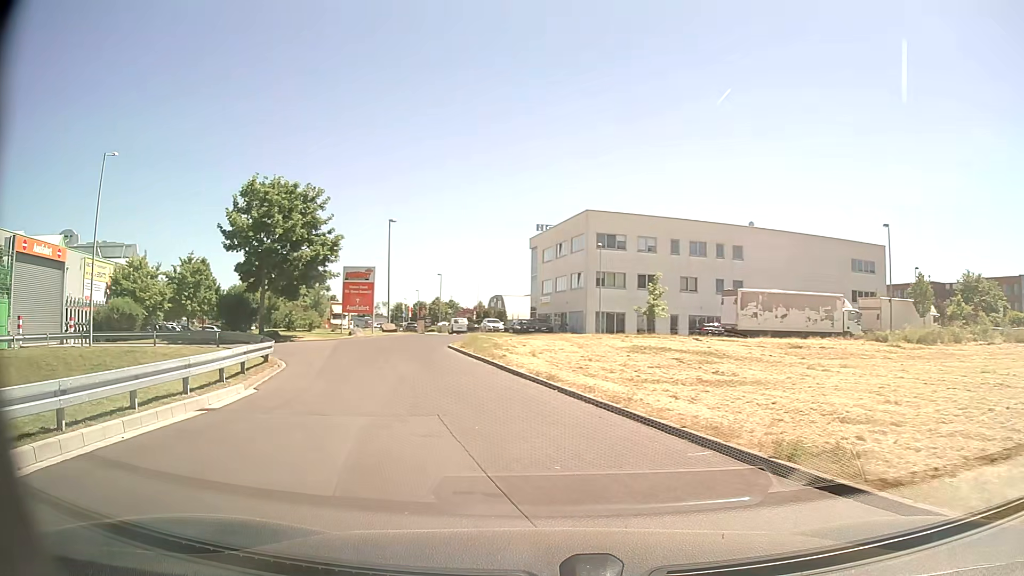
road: service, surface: paved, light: Day
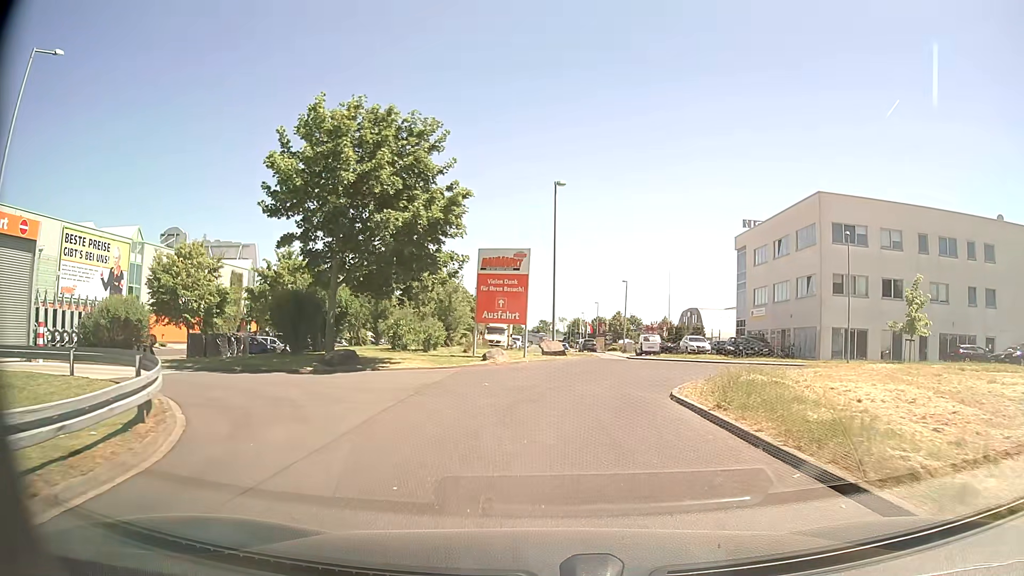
(-2.7, +16.1) m; -16°
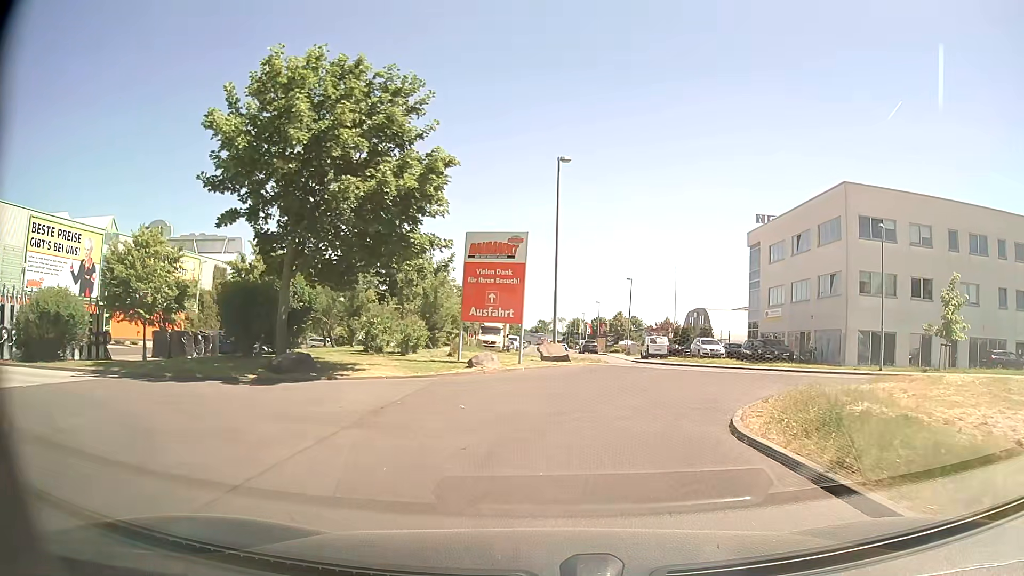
(0.0, +4.3) m; 0°
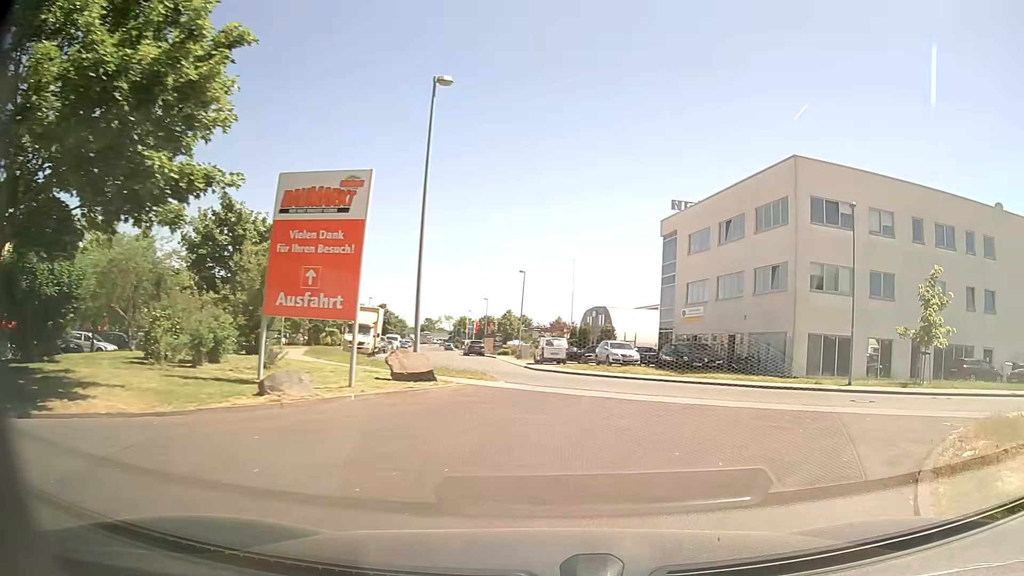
(+0.5, +8.1) m; +9°
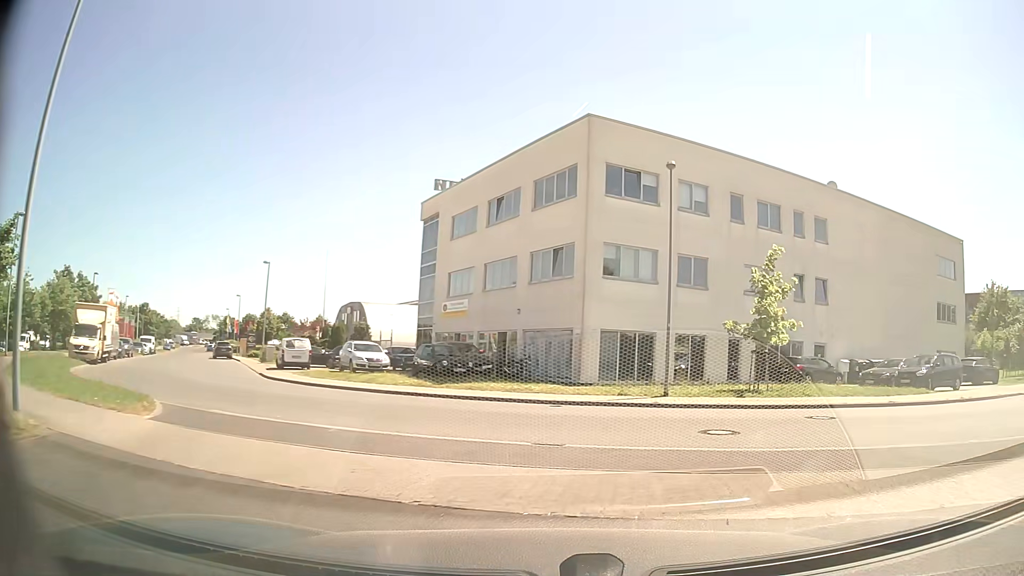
(+1.1, +6.6) m; +20°
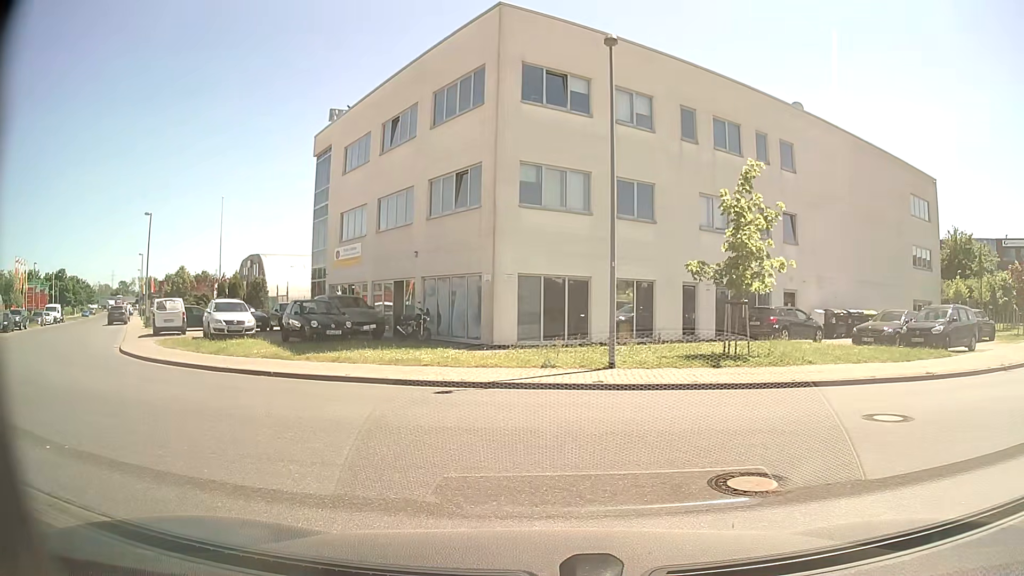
(+0.7, +6.5) m; +7°
